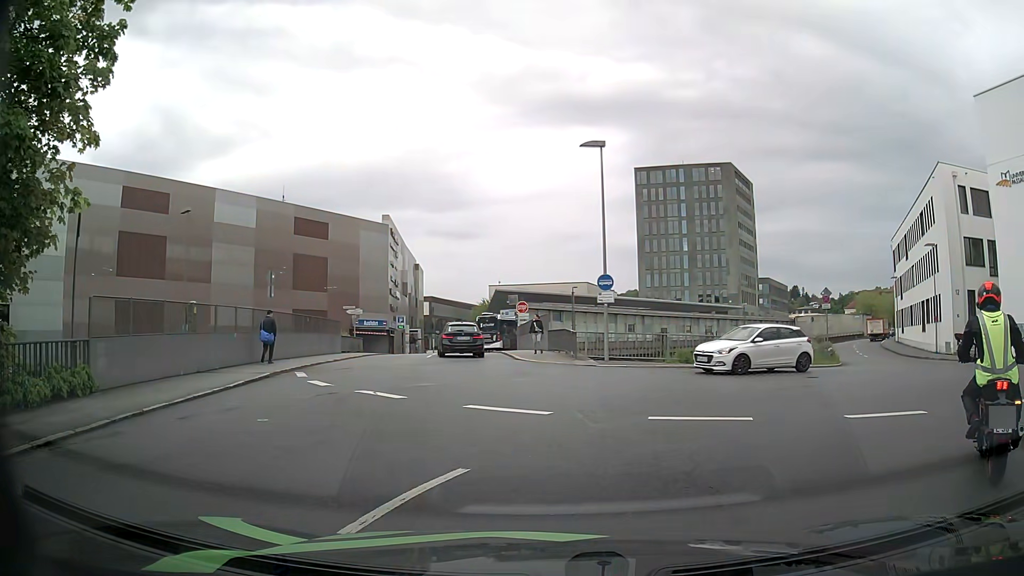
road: residential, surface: asphalt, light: Day
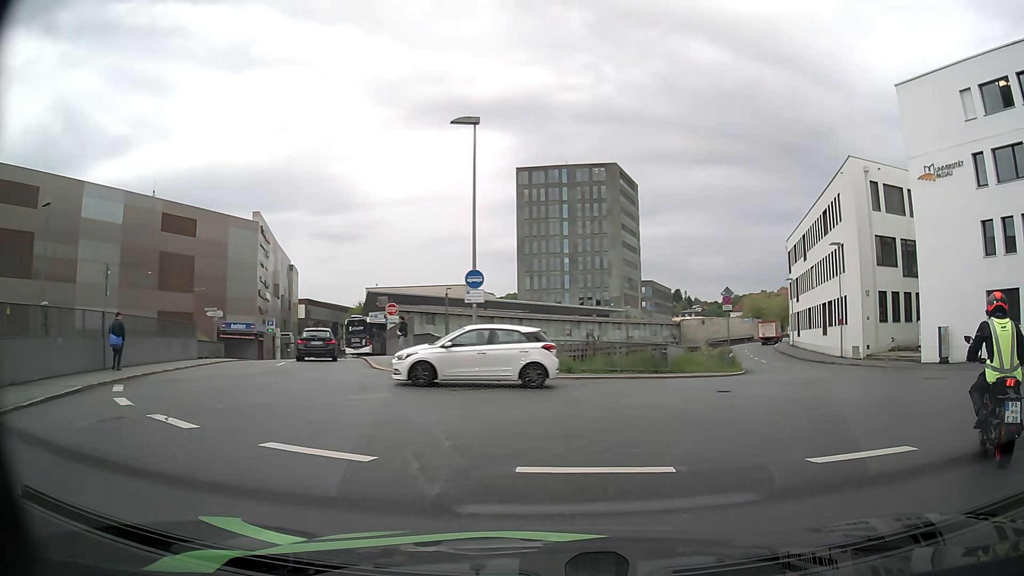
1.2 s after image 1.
(+0.3, +3.4) m; +10°
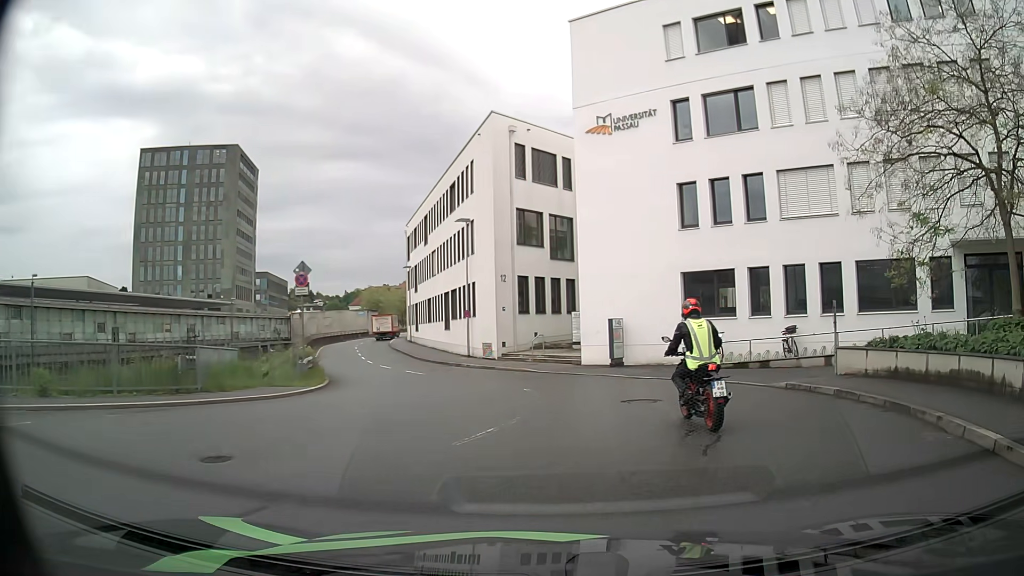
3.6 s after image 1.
(+2.7, +8.4) m; +31°
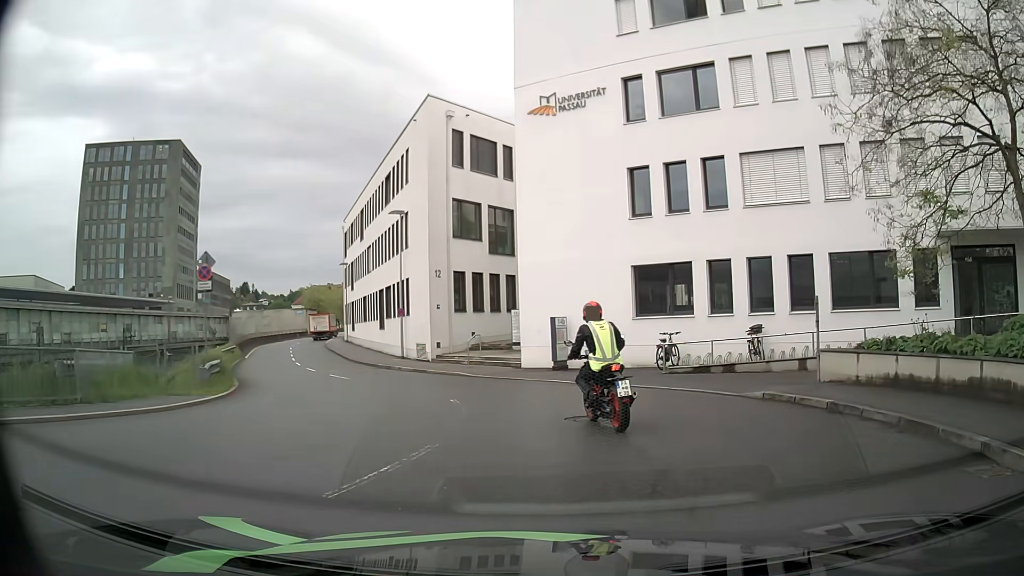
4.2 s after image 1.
(+0.2, +2.6) m; +7°
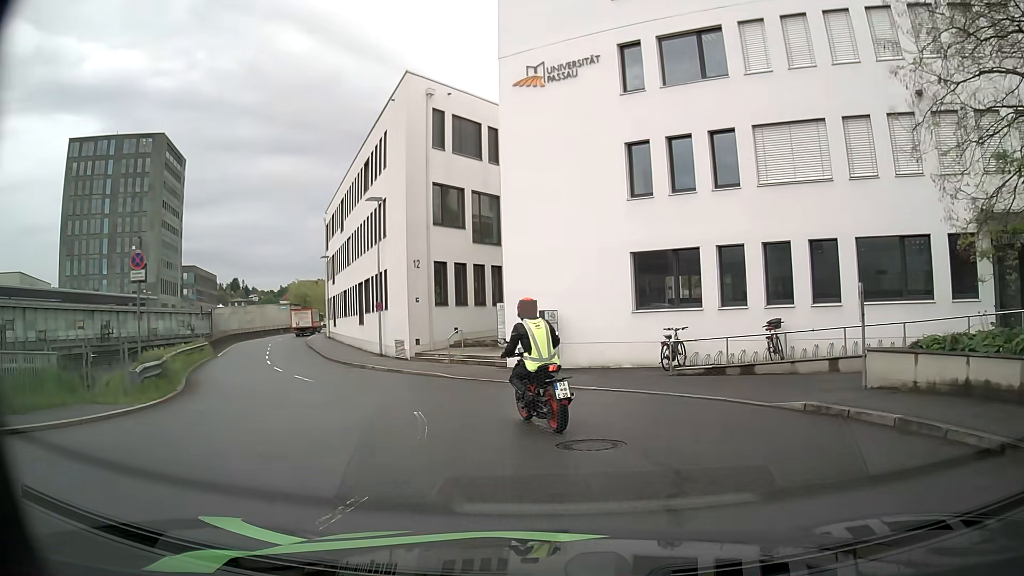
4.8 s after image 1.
(0.0, +2.7) m; +1°
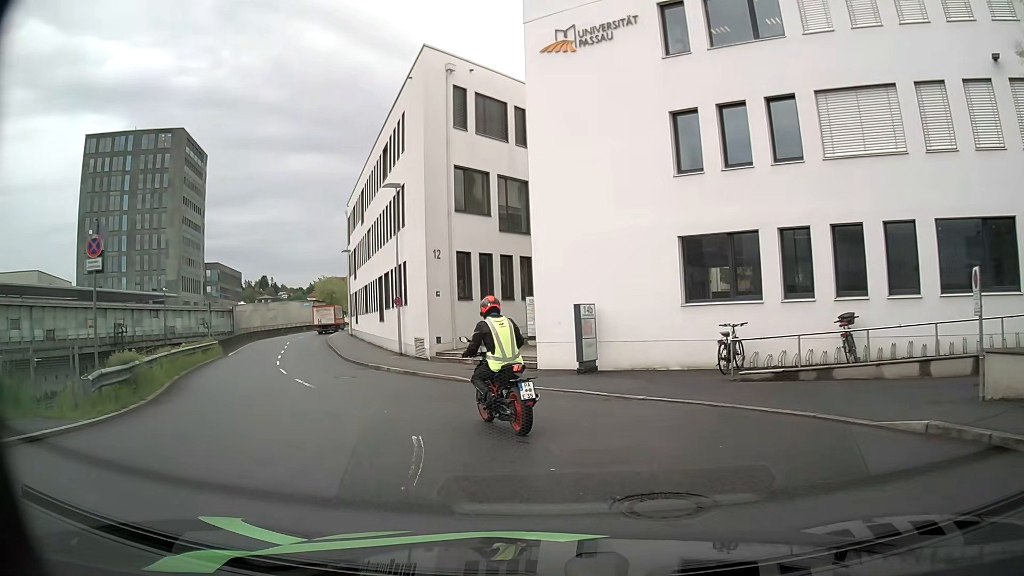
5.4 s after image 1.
(0.0, +2.7) m; -3°
